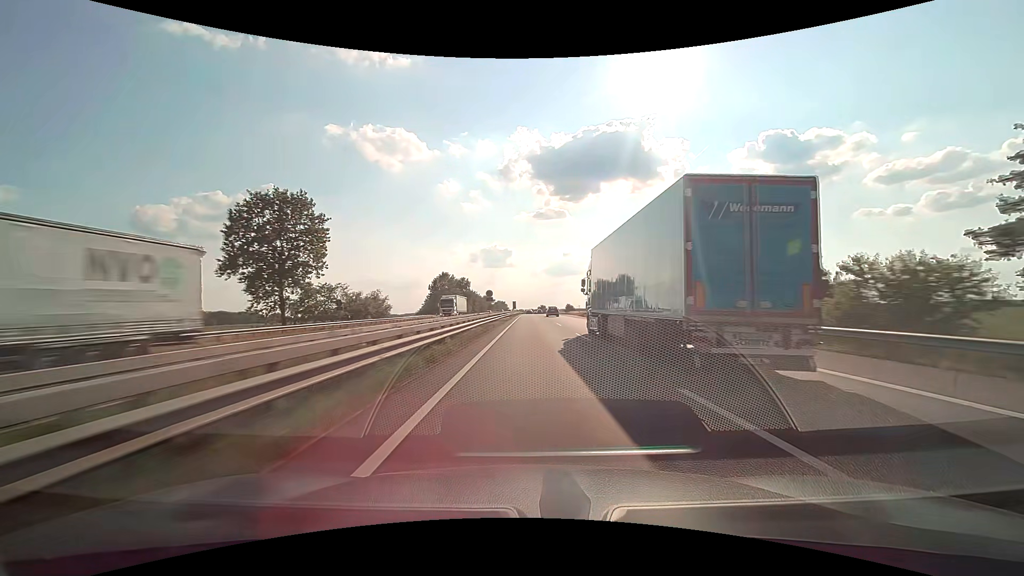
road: motorway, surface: asphalt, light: Day
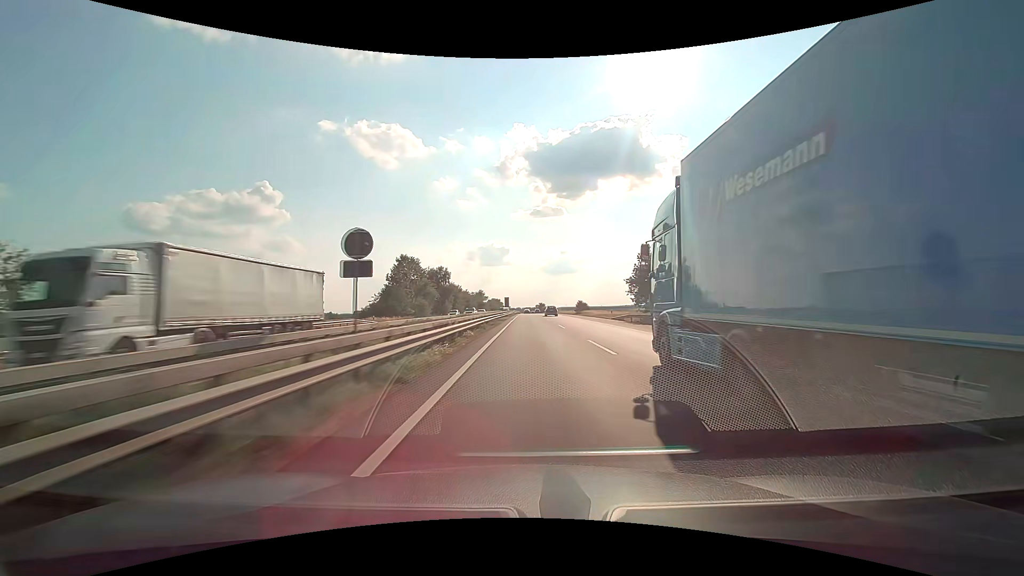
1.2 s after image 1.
(+0.1, +41.2) m; 0°
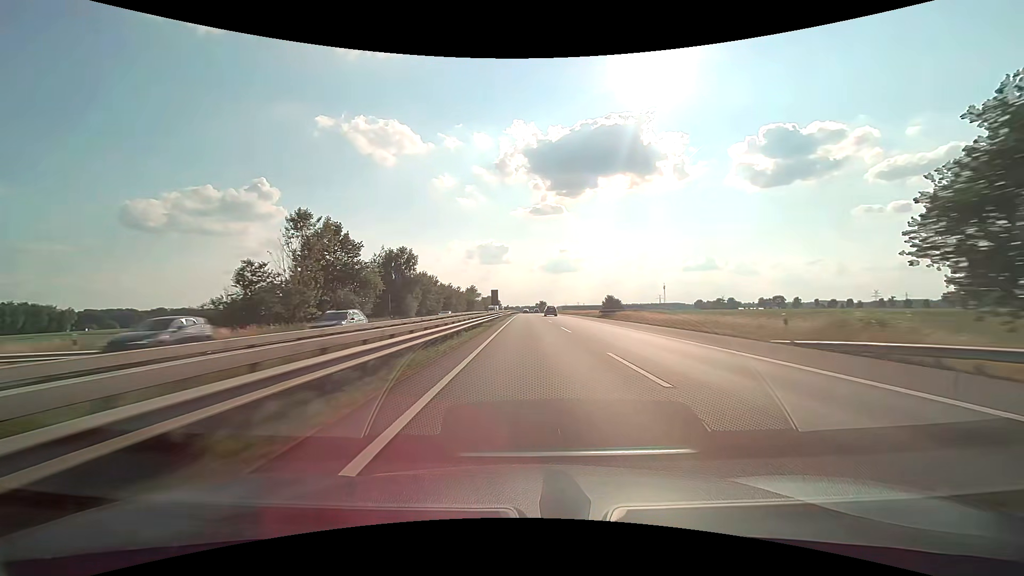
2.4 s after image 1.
(+0.1, +41.2) m; 0°
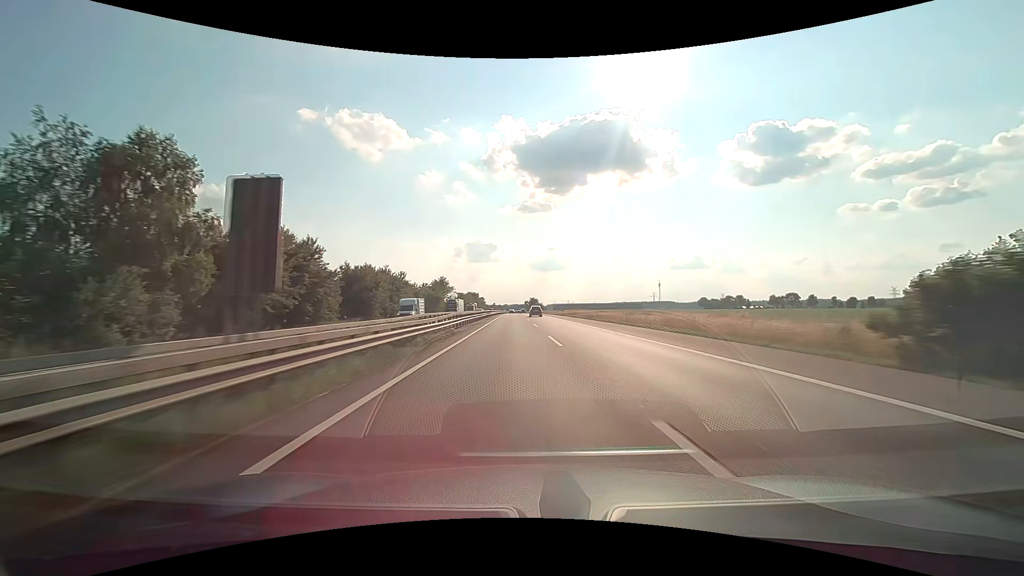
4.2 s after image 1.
(+0.5, +61.9) m; +1°
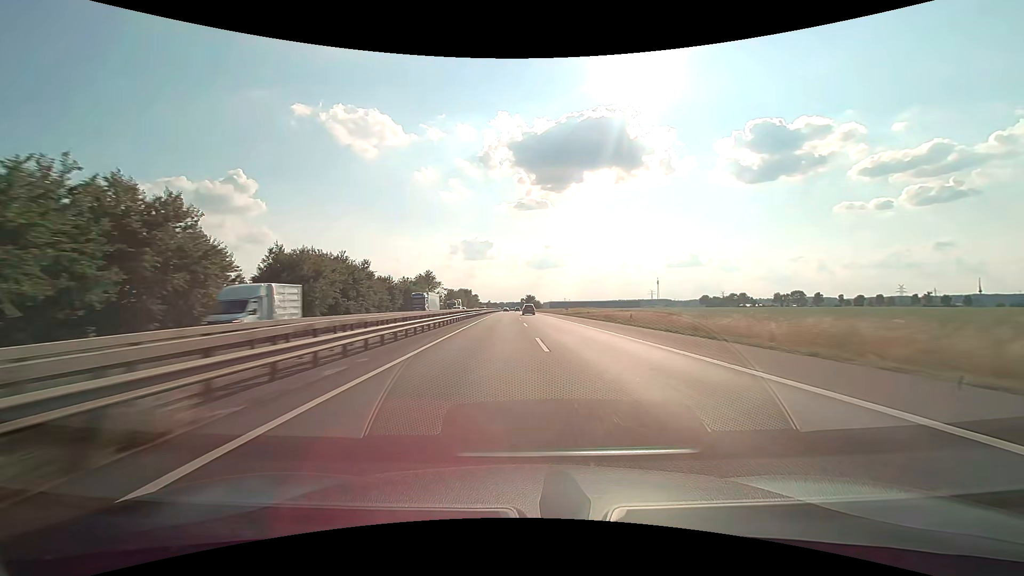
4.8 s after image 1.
(+0.1, +20.7) m; 0°
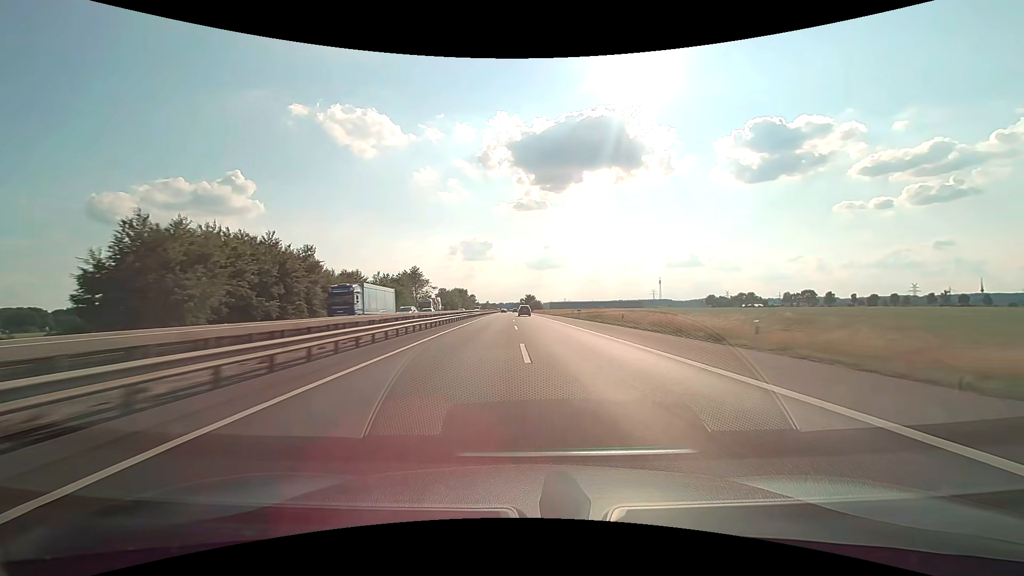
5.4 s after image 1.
(+0.1, +20.7) m; 0°
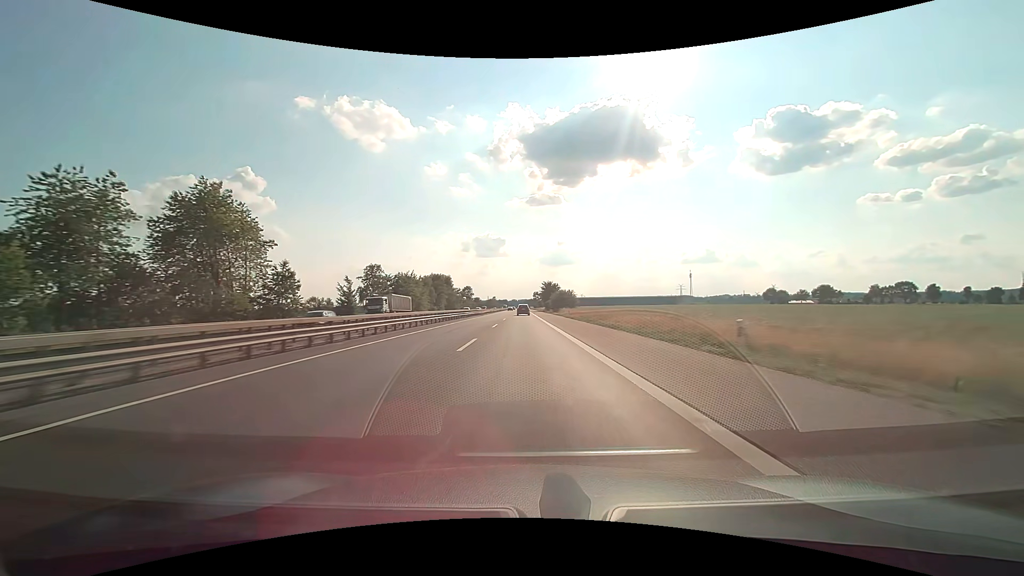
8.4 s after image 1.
(-1.0, +103.4) m; -2°
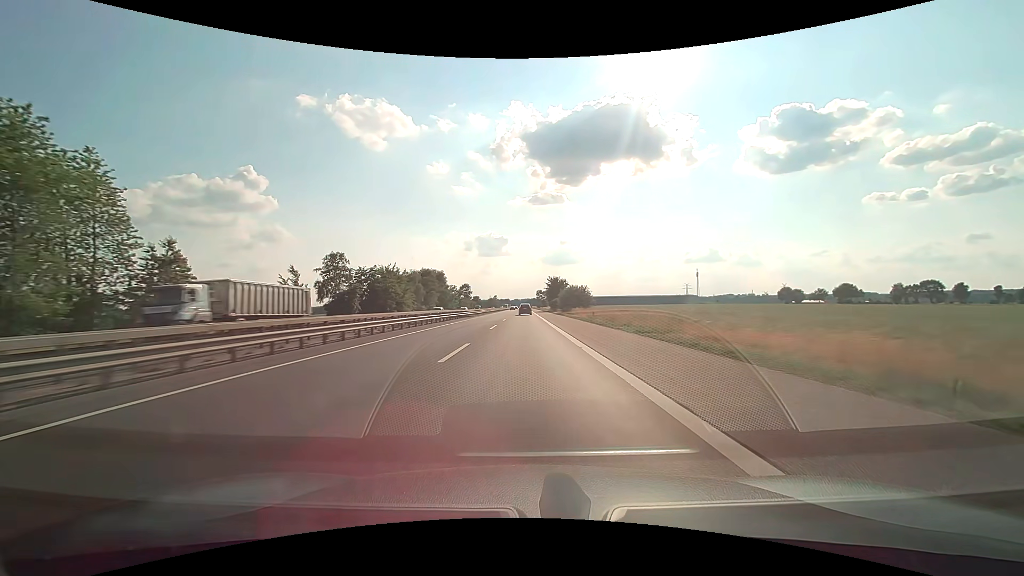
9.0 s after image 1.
(0.0, +20.6) m; 0°
(0, +10) (0, +20) (0, +30) (0, +40) (0, +50) (0, +60) (0, +70) (0, +80) (0, +90) (0, +100) m
